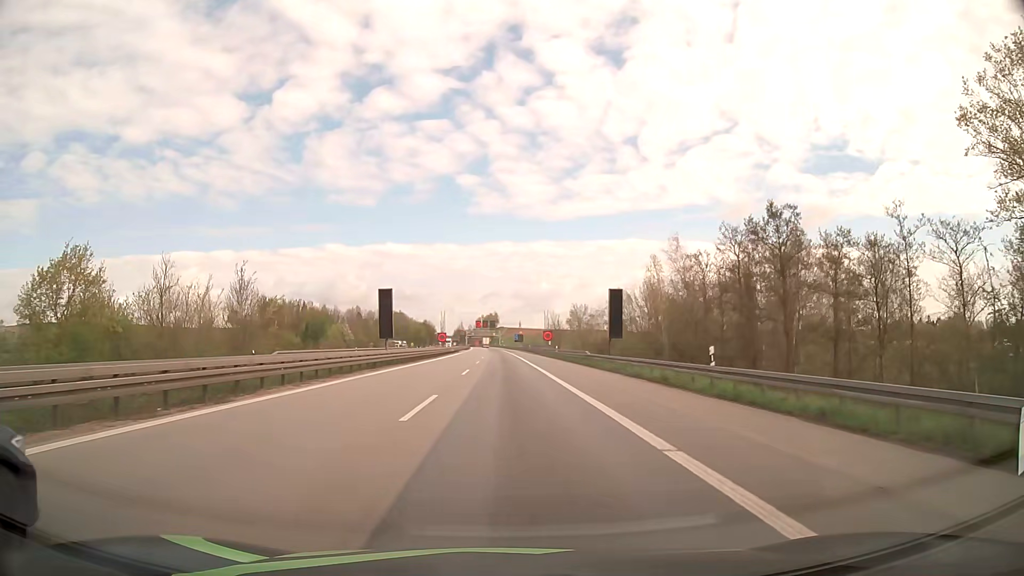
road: motorway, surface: asphalt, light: Day
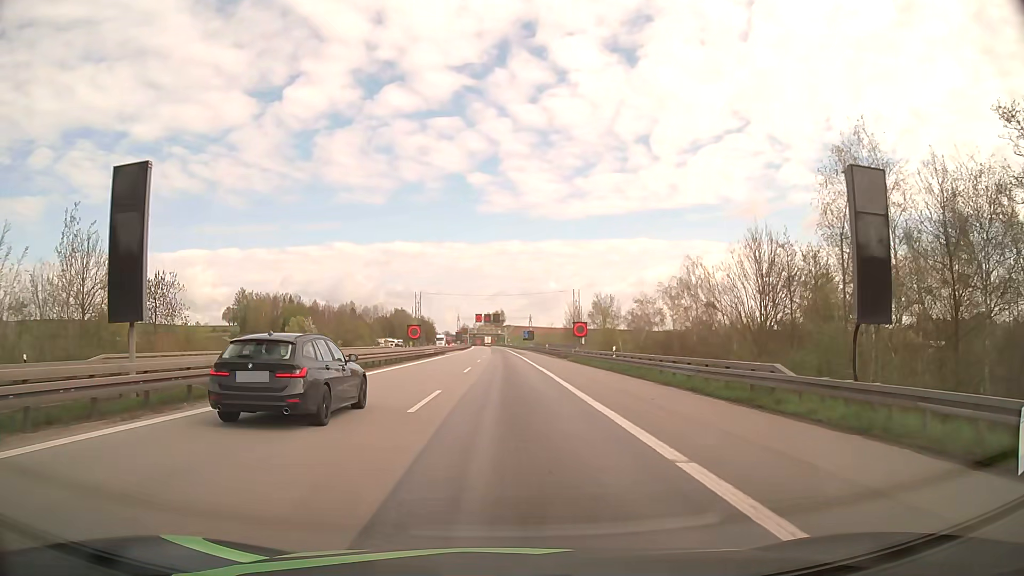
(-0.1, +34.9) m; 0°
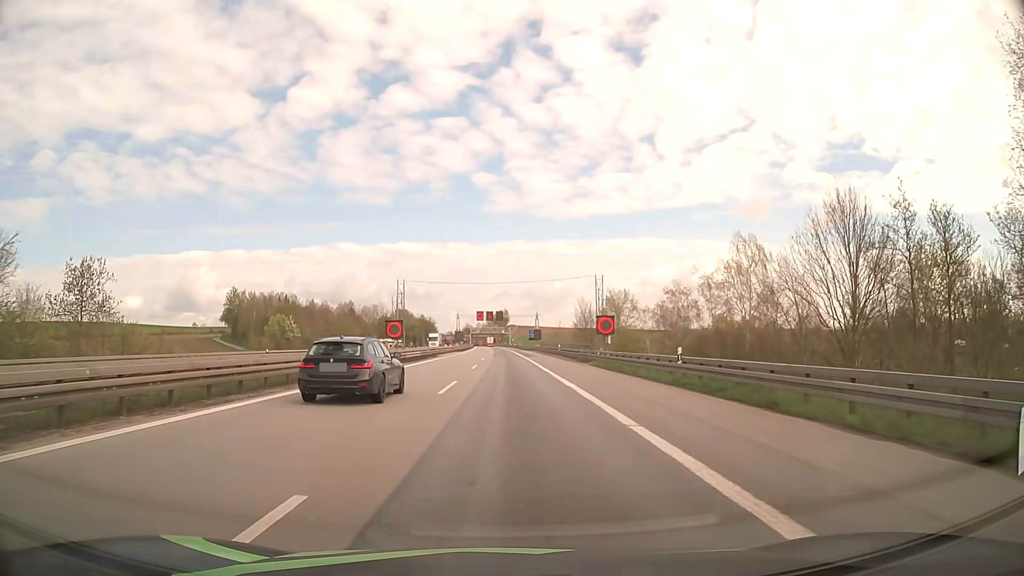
(0.0, +13.2) m; 0°
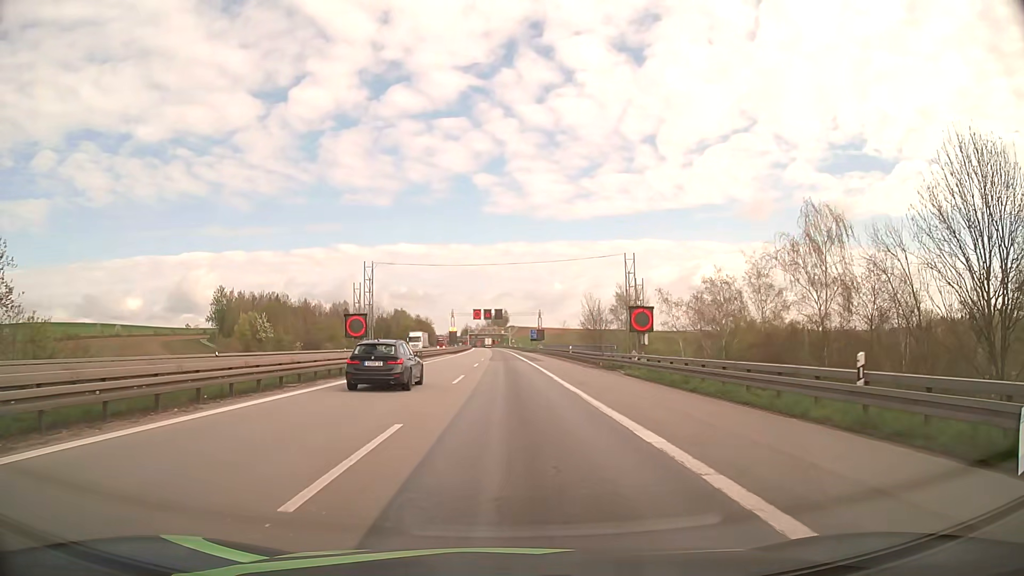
(0.0, +12.6) m; 0°
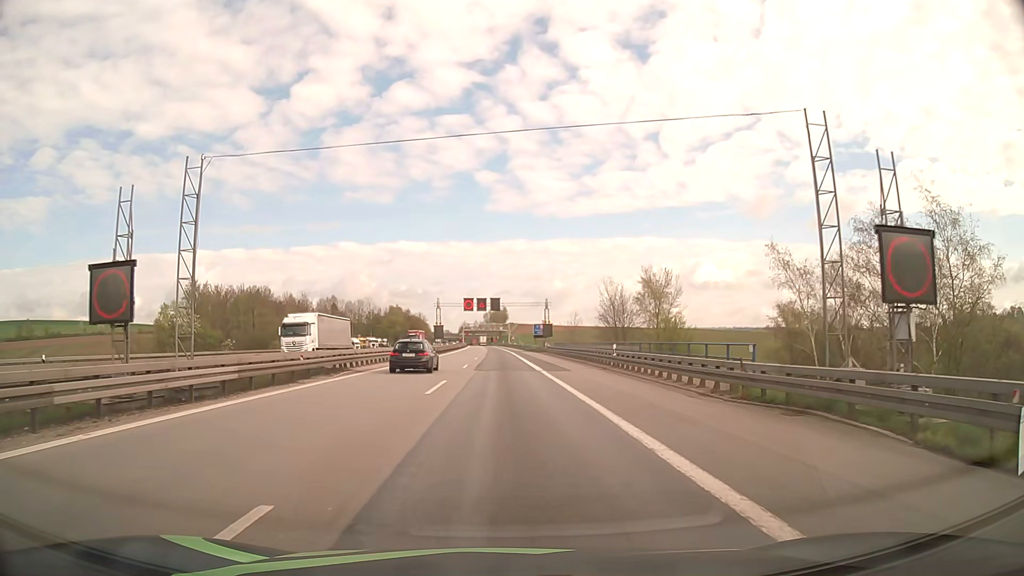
(0.0, +24.0) m; 0°
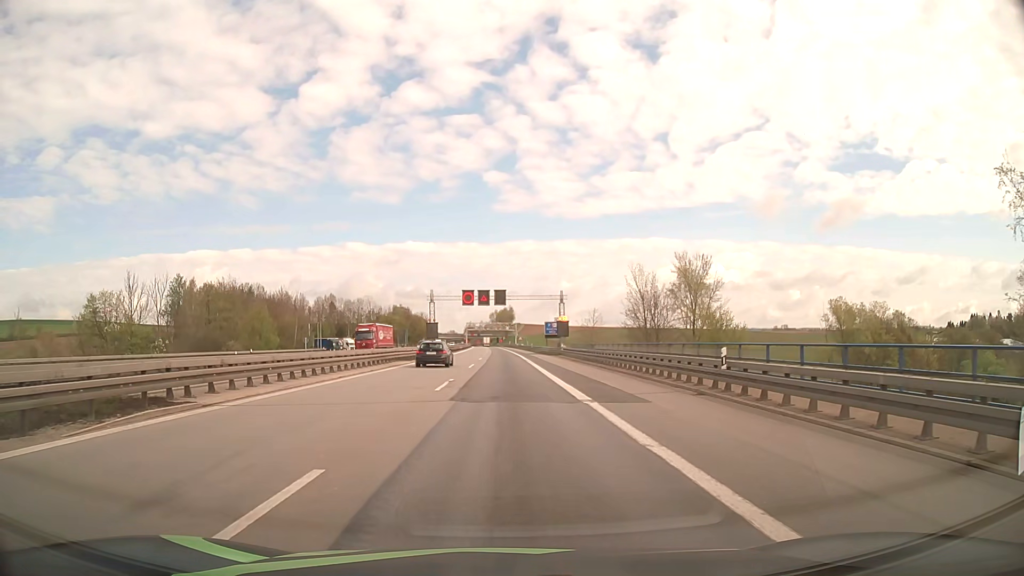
(-0.1, +16.4) m; -1°
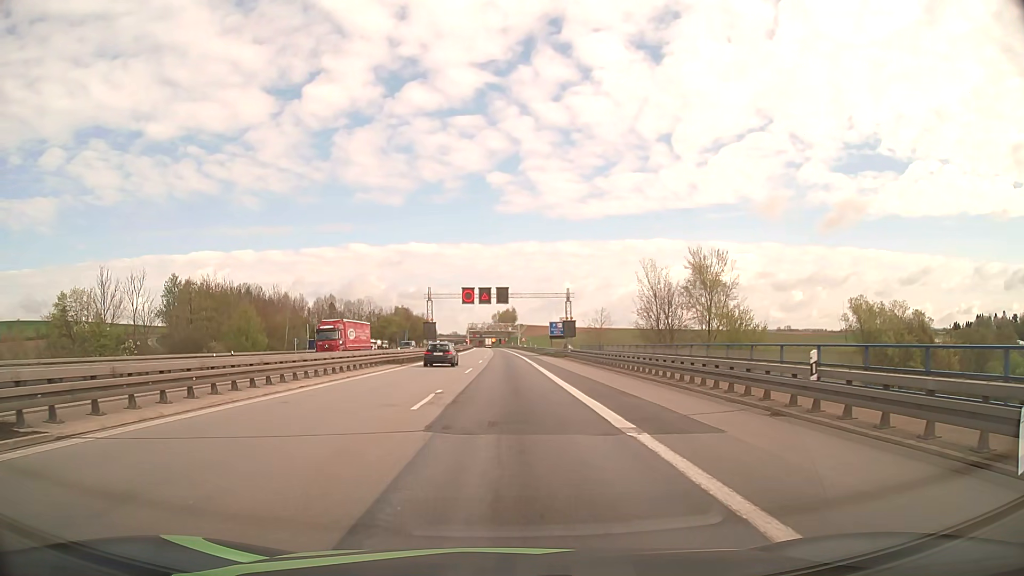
(0.0, +5.3) m; 0°
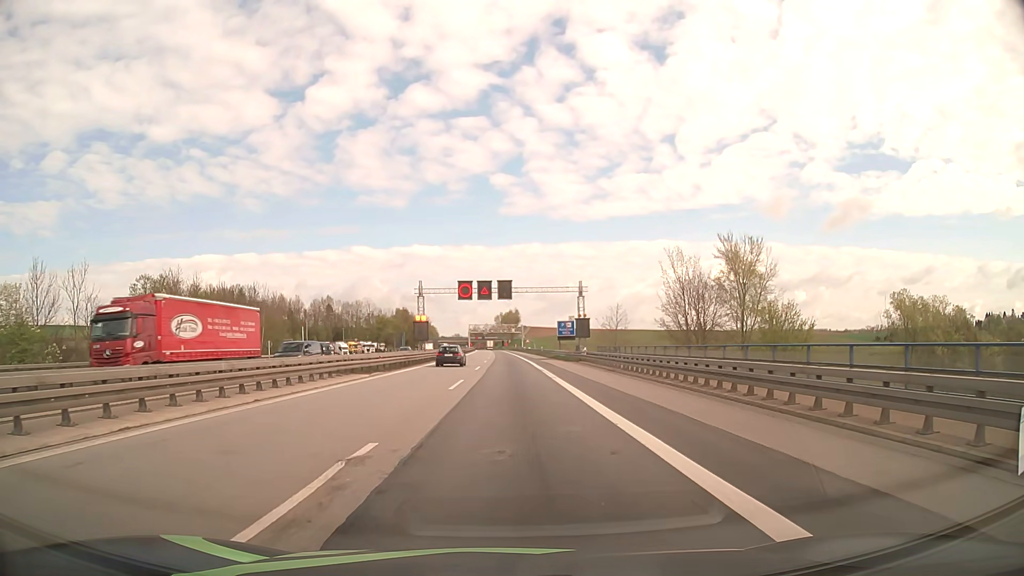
(0.0, +10.4) m; 0°
(0, +10) (0, +20) (0, +30) (0, +40) (-1, +50) (-1, +60) (-1, +70) (-1, +80) (-1, +90) (-2, +100) m
